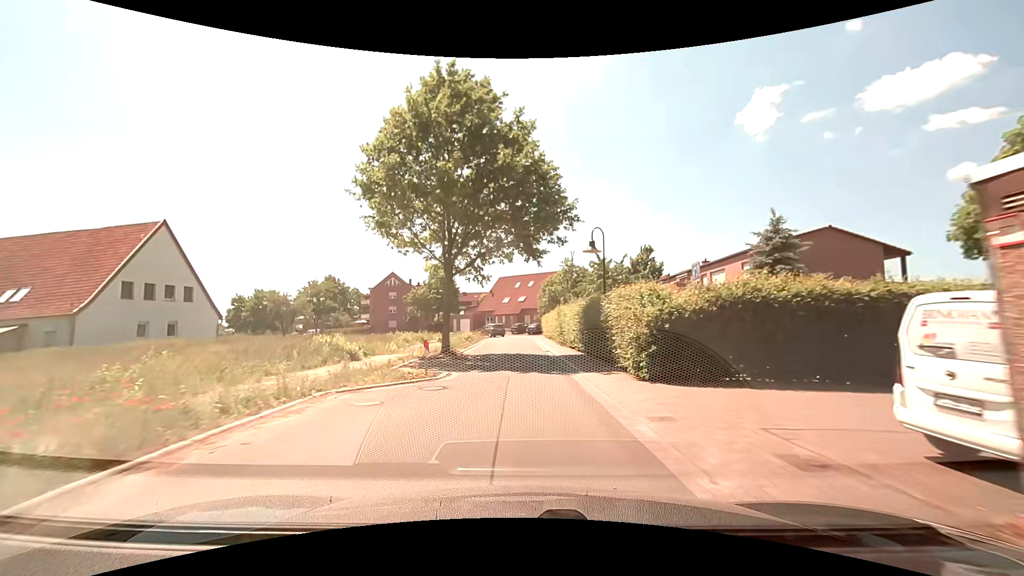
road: residential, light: Day
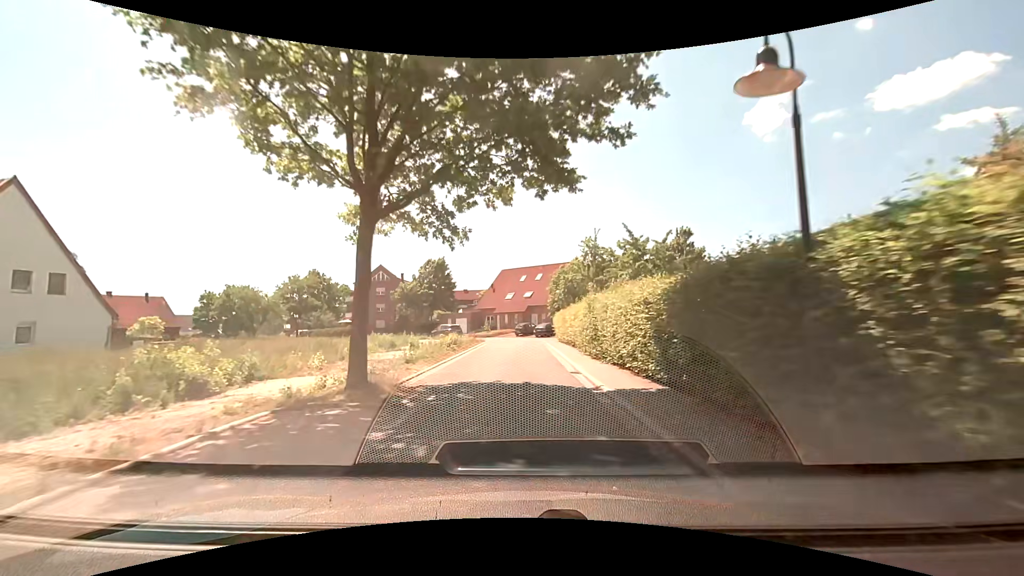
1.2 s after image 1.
(-0.1, +12.6) m; -1°
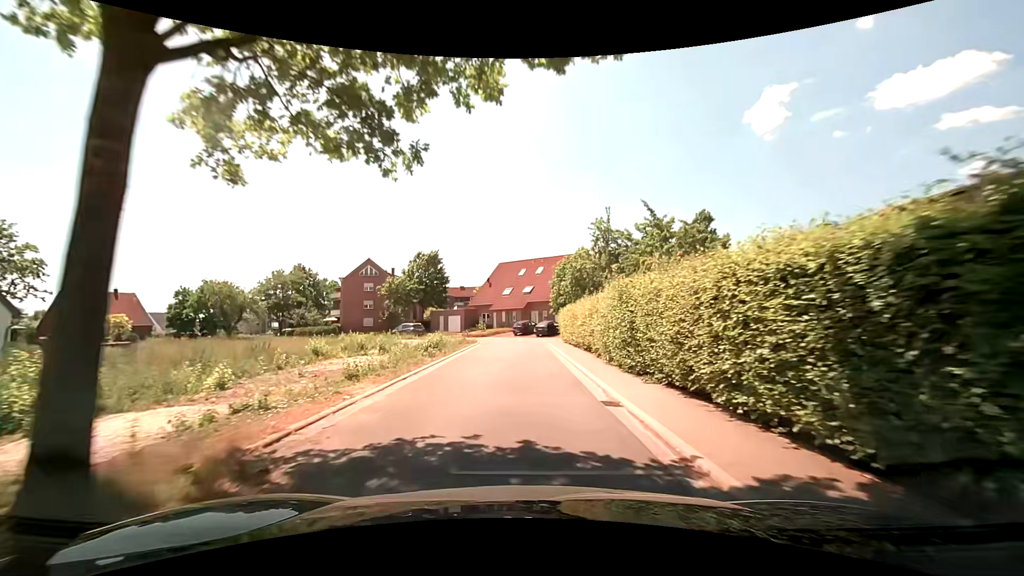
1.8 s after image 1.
(0.0, +6.3) m; 0°
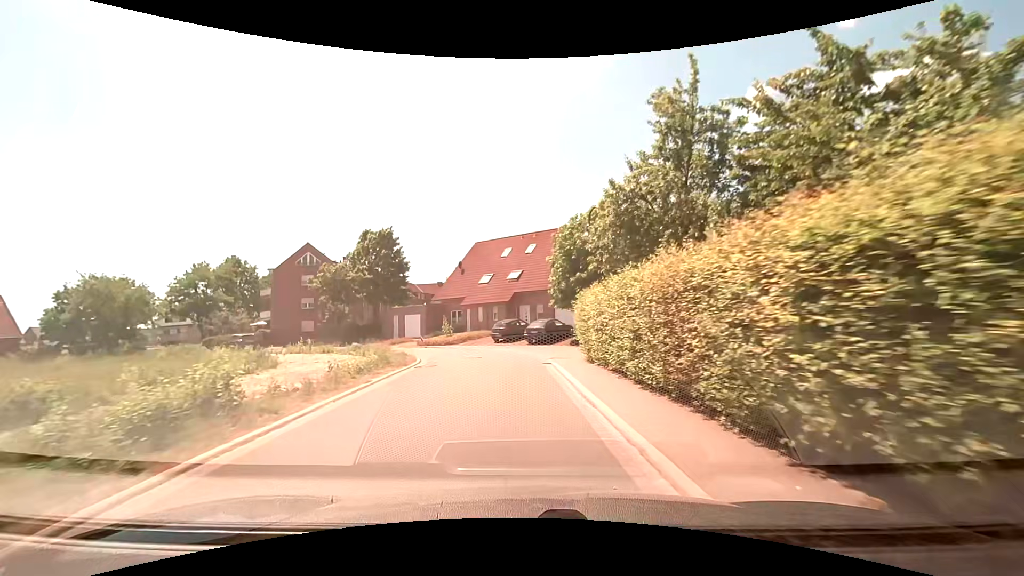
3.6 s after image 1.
(+0.3, +18.3) m; +1°
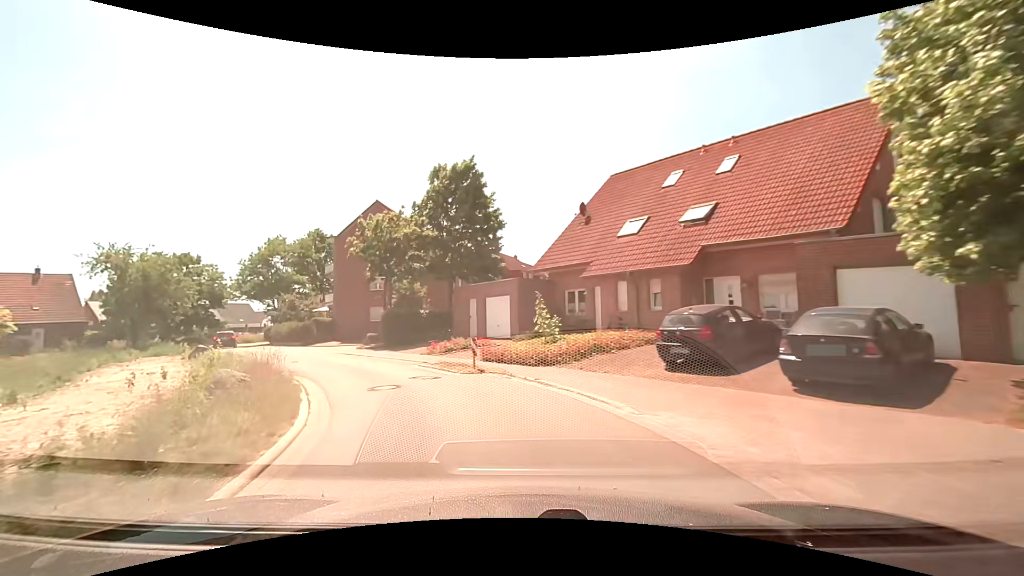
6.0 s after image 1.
(-1.6, +21.6) m; -15°
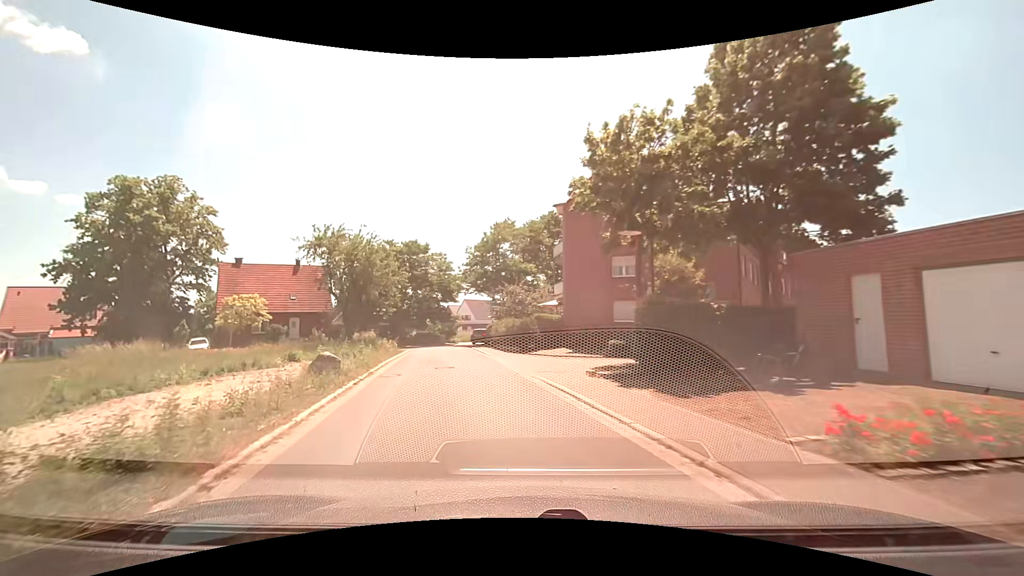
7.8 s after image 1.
(-3.7, +14.6) m; -27°
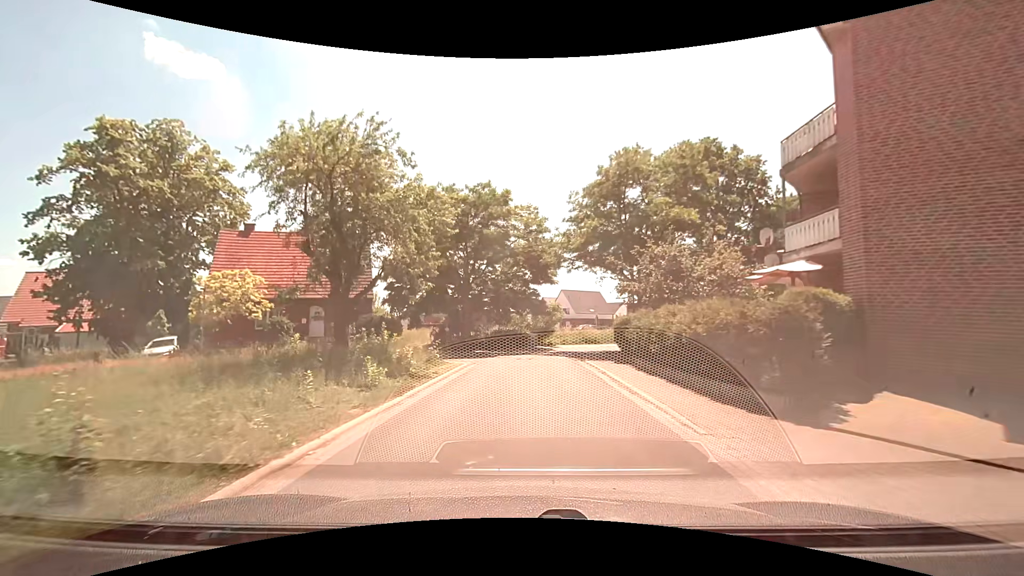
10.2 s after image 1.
(-2.6, +19.7) m; -12°
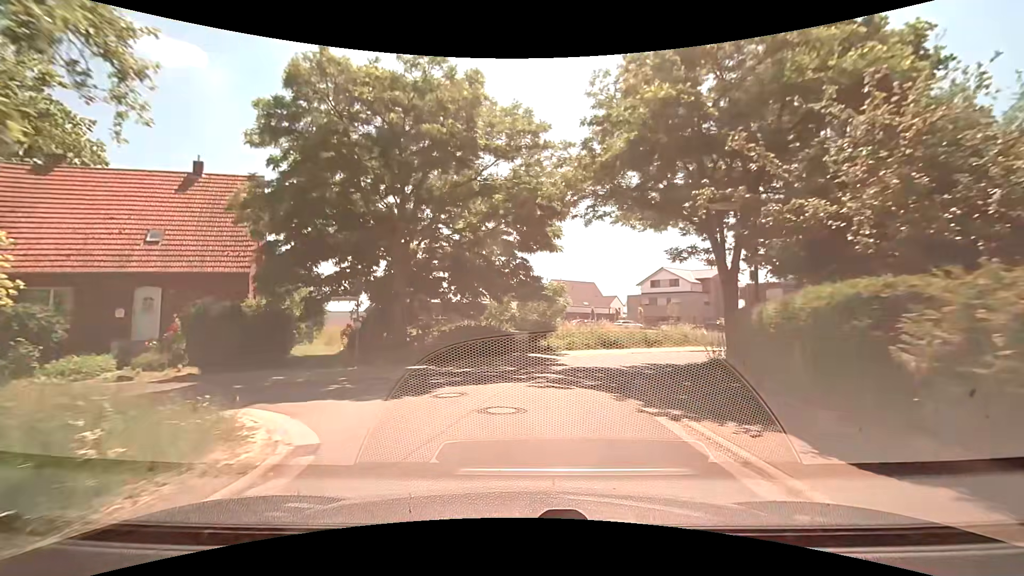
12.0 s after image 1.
(+0.2, +14.7) m; +1°
(+1, +10) (+3, +20) (+9, +28) (+17, +34) (+26, +37) (+36, +40) (+45, +44) (+54, +49) (+61, +56) (+68, +63) m
